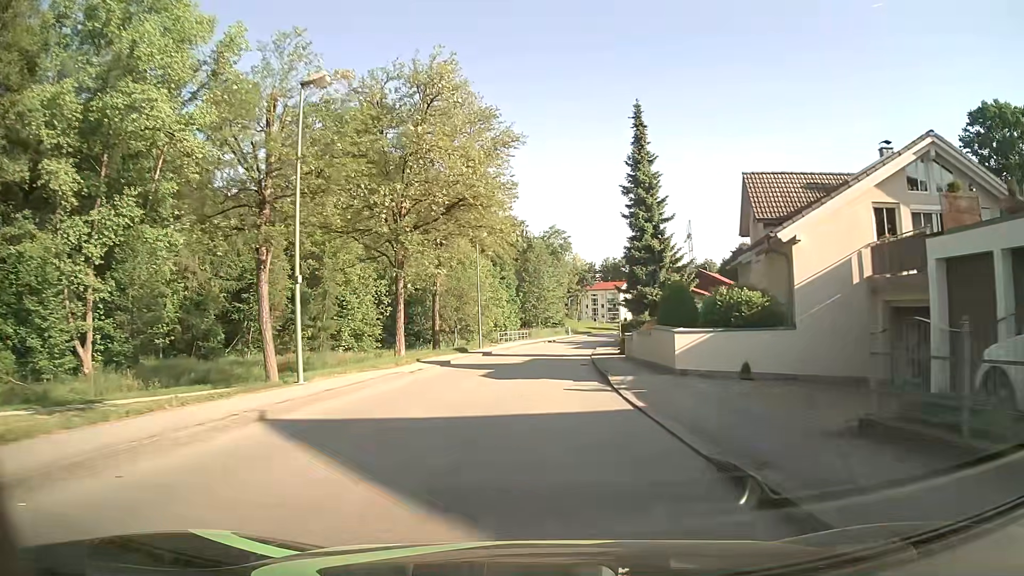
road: unclassified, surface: asphalt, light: Day
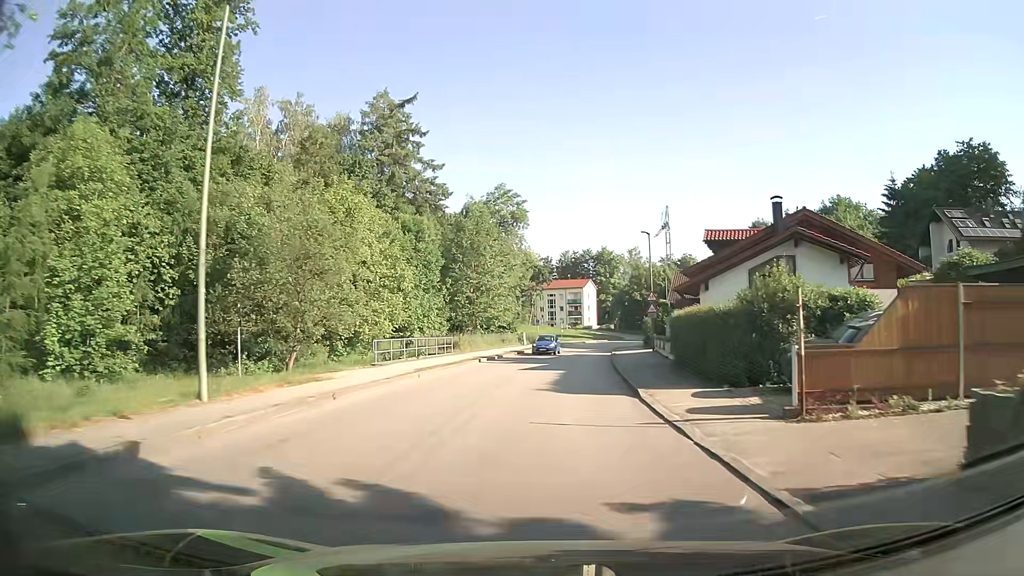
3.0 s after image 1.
(+0.8, +36.4) m; +3°
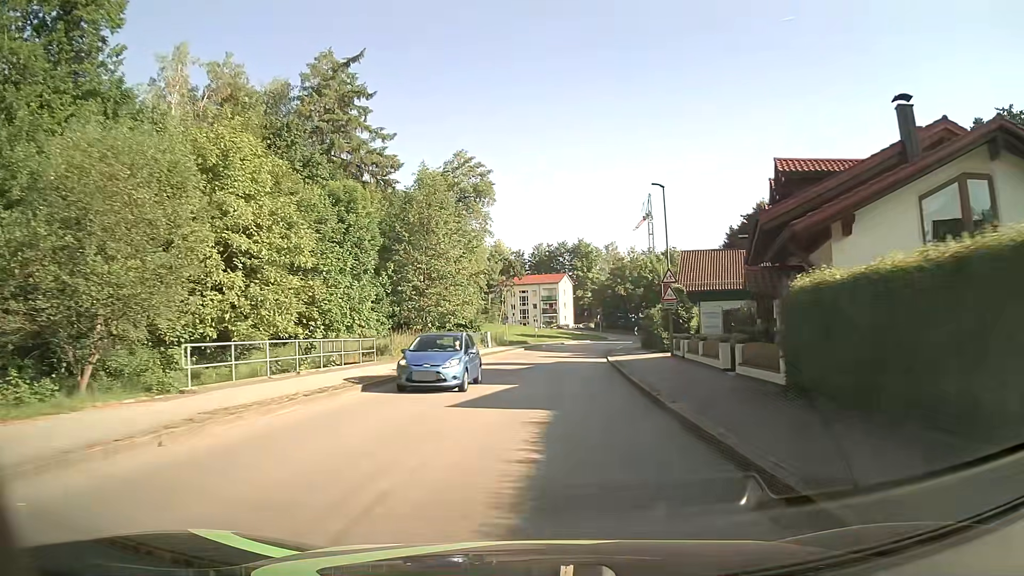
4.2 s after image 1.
(+0.5, +14.7) m; +3°
(0, +10) (+1, +20) (+1, +30) (+2, +40) (+3, +50) (+5, +60) (+7, +70) (+10, +79) (+14, +88) (+18, +97) m
